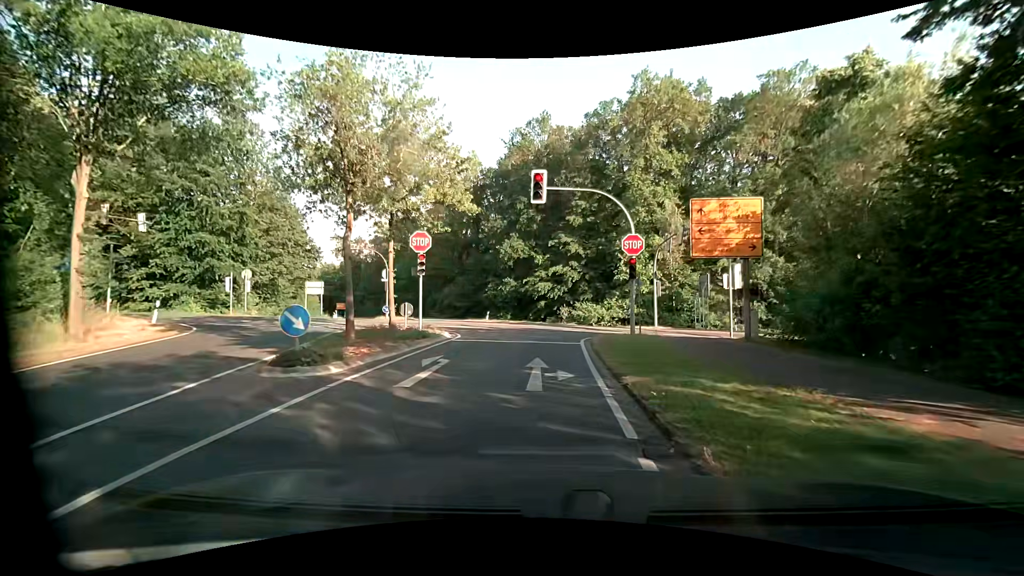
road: unclassified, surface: asphalt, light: Day
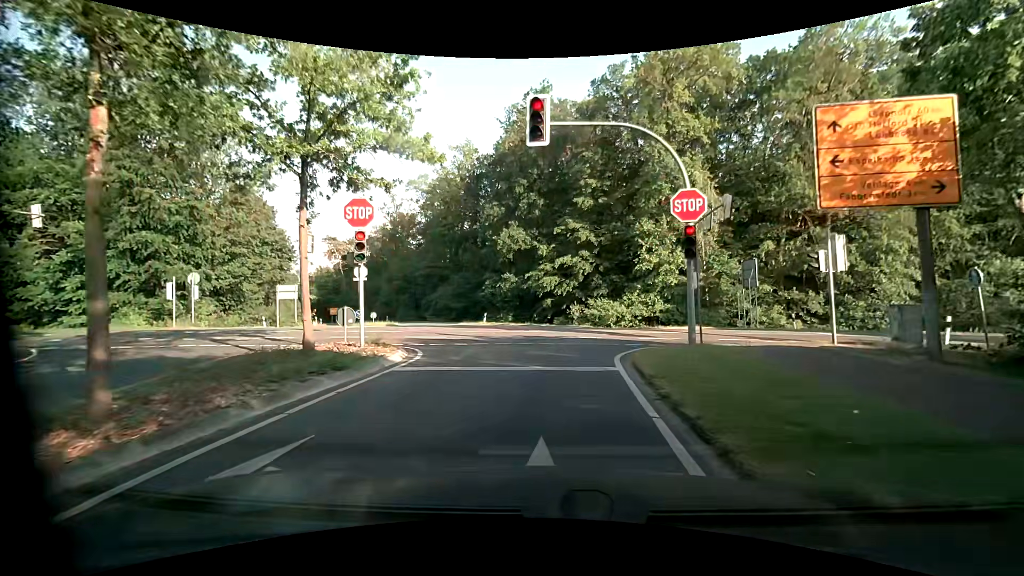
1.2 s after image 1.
(0.0, +7.3) m; -1°
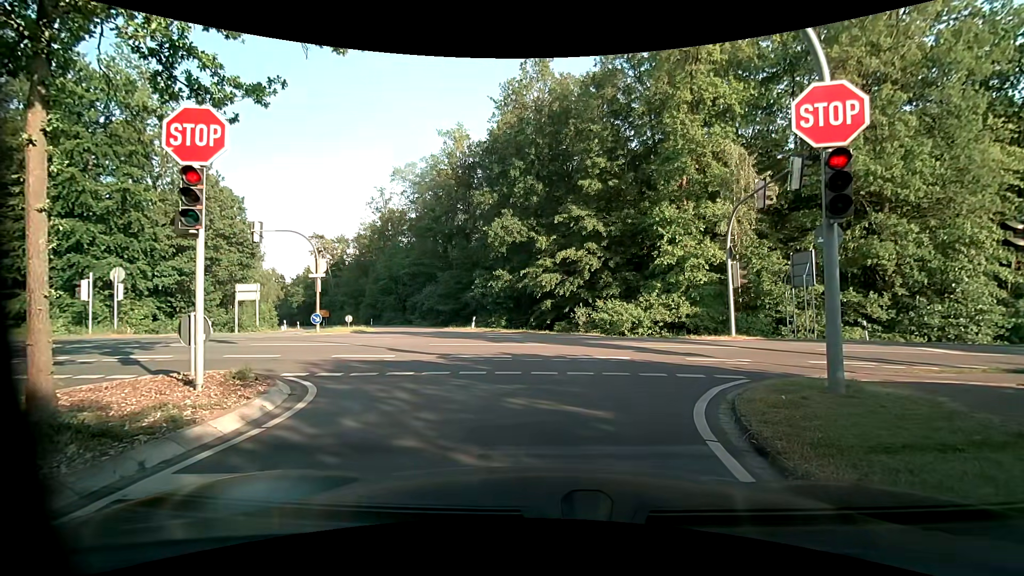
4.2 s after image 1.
(0.0, +6.1) m; -1°
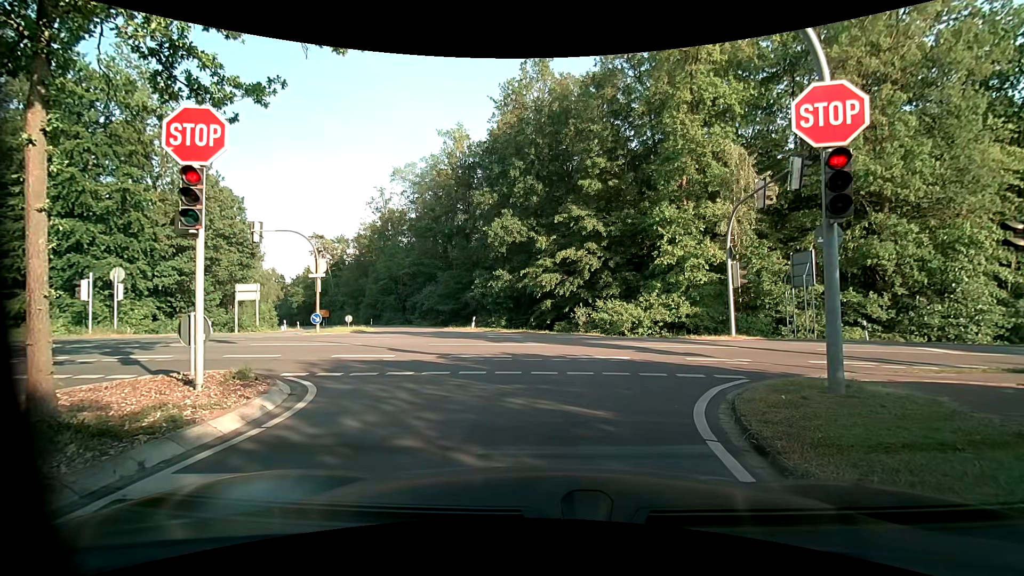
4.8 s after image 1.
(0.0, 0.0) m; 0°
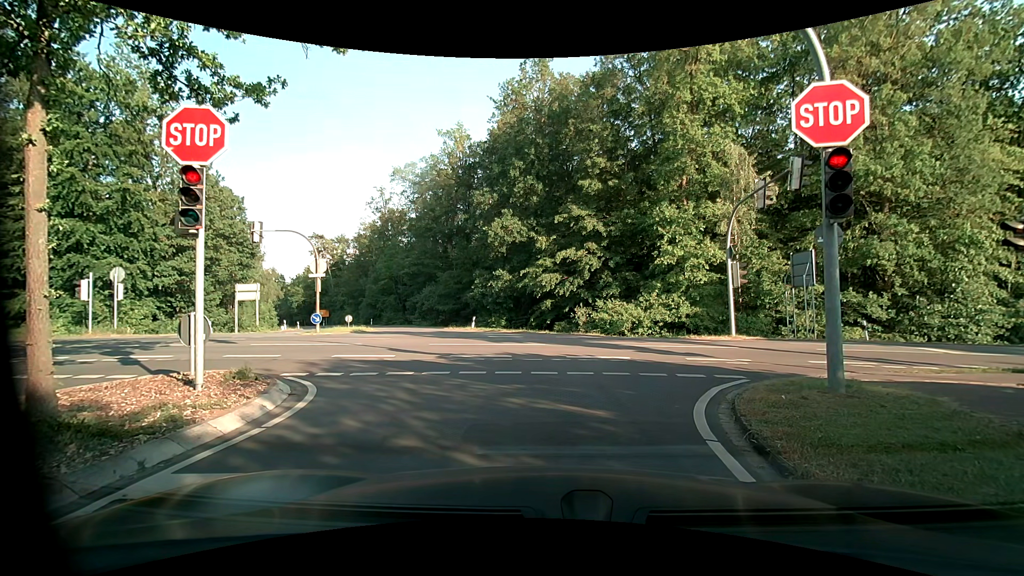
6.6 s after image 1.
(0.0, 0.0) m; 0°
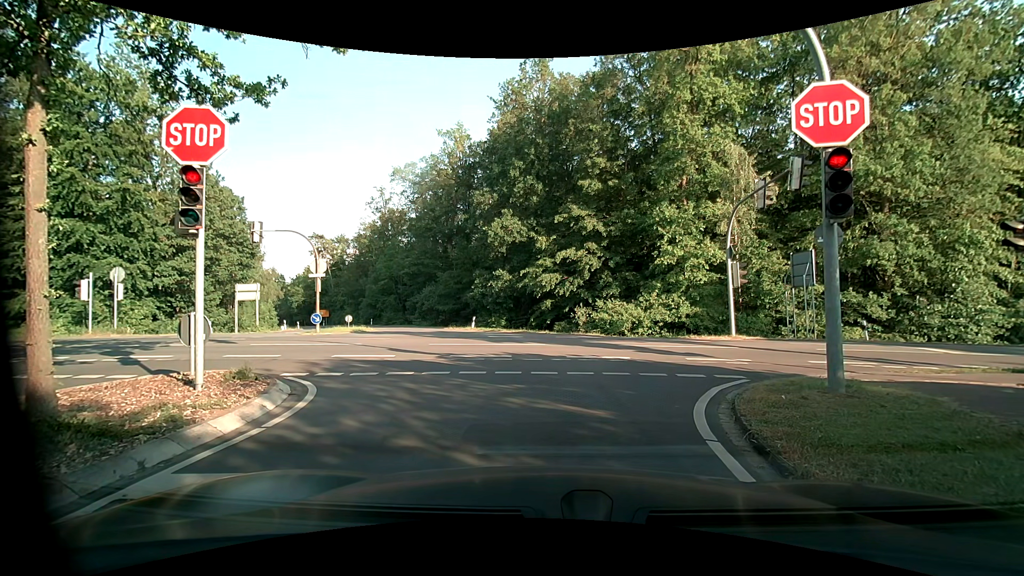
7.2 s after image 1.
(0.0, 0.0) m; 0°
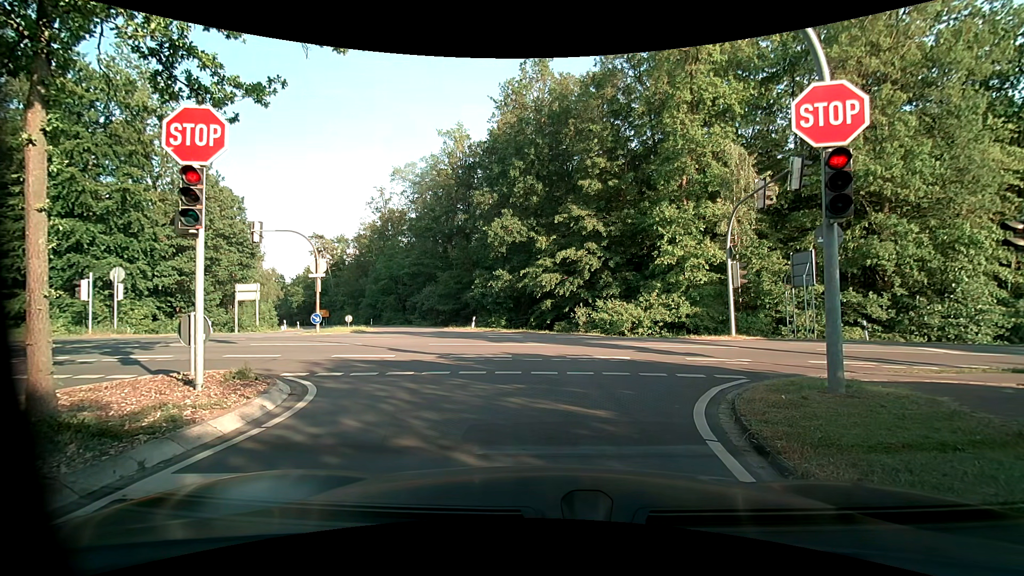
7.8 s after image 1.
(0.0, 0.0) m; 0°
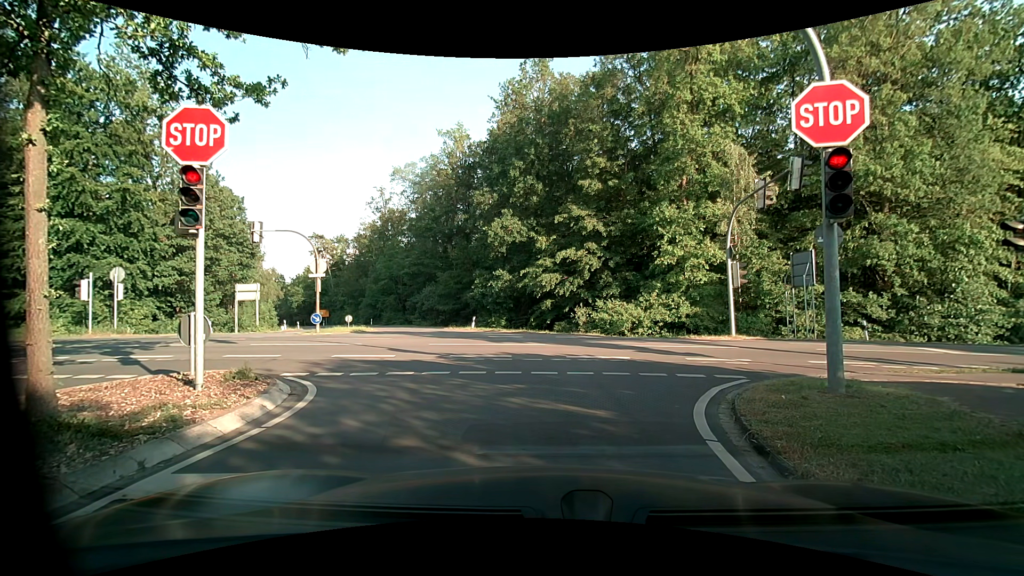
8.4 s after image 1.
(0.0, 0.0) m; 0°
(0, +10) (-1, +20) (-3, +30) (-7, +39) (-11, +48) (-16, +57) (-21, +65) (-26, +74) (-31, +83) (-37, +91) m
